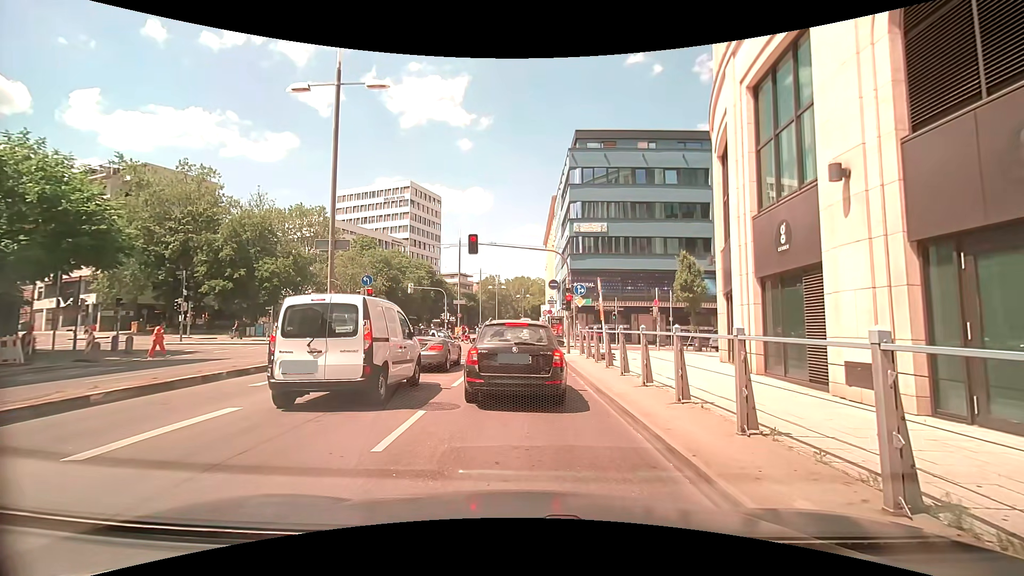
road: primary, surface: asphalt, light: Day
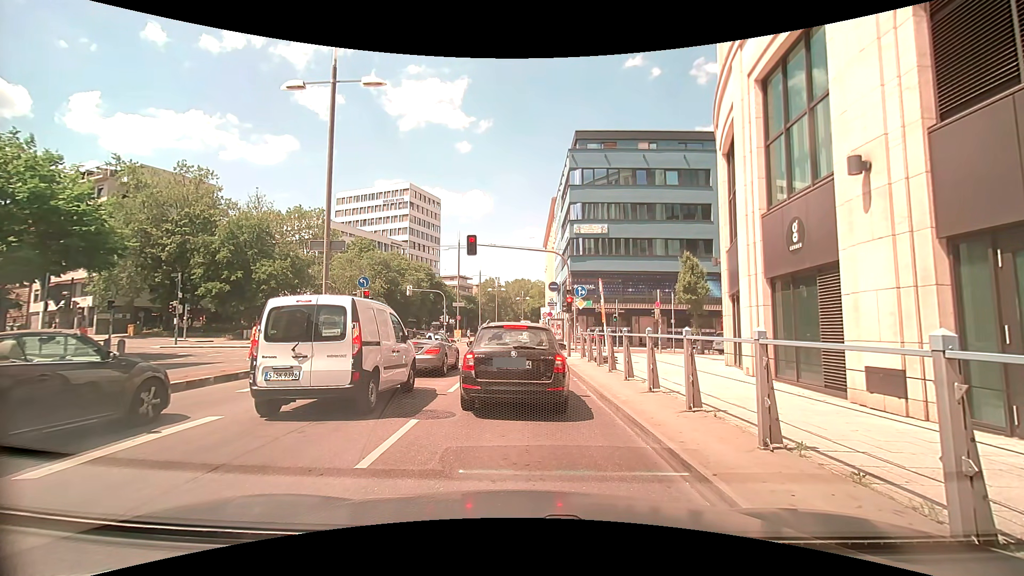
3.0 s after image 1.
(0.0, +0.5) m; 0°
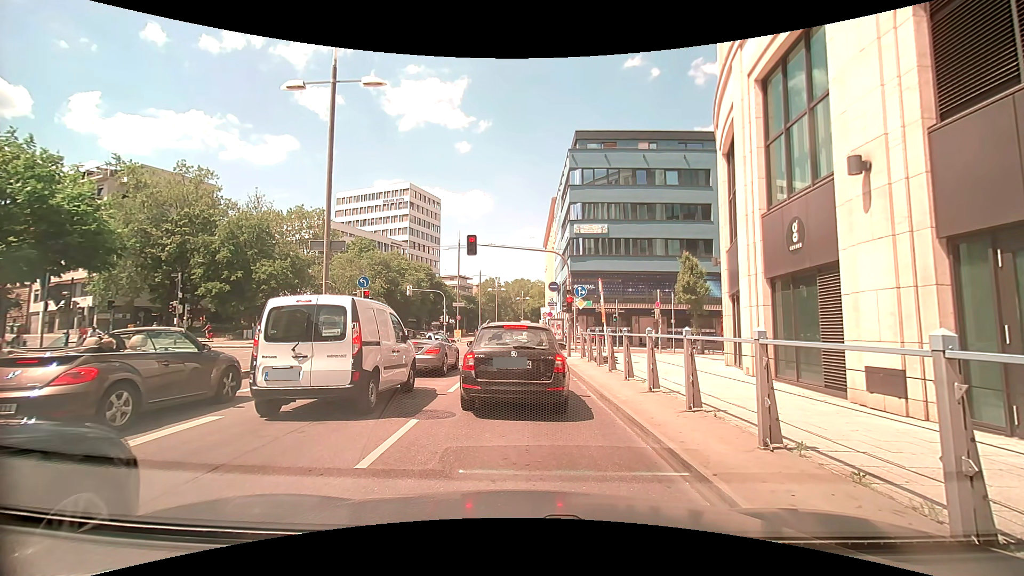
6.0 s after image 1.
(0.0, 0.0) m; 0°
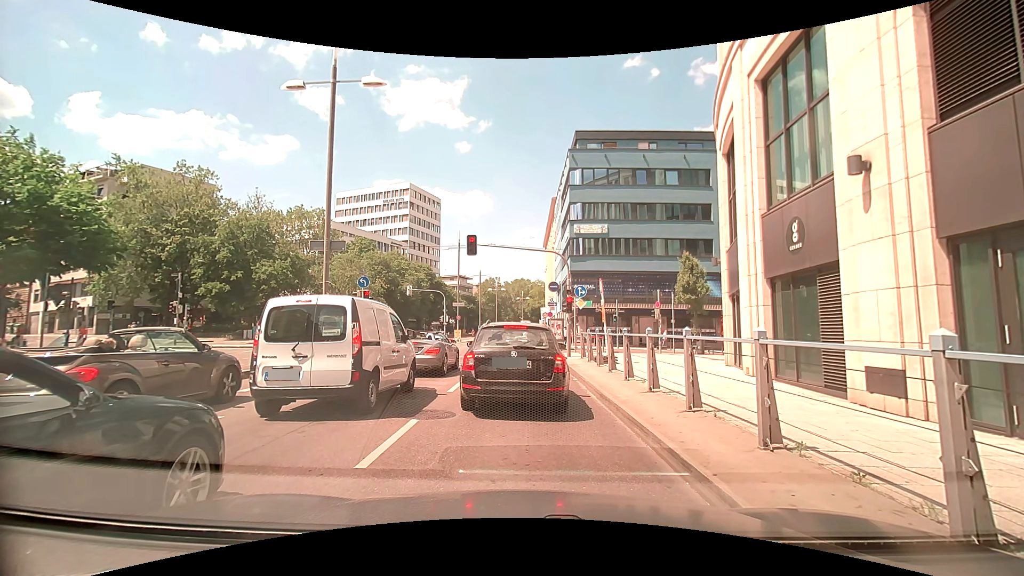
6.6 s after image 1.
(0.0, 0.0) m; 0°
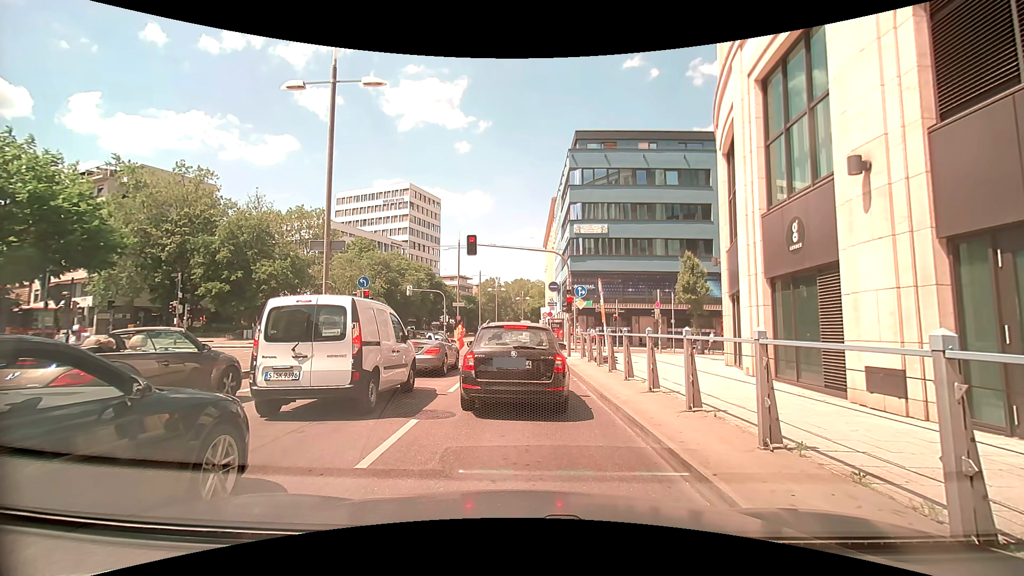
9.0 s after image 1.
(0.0, 0.0) m; 0°
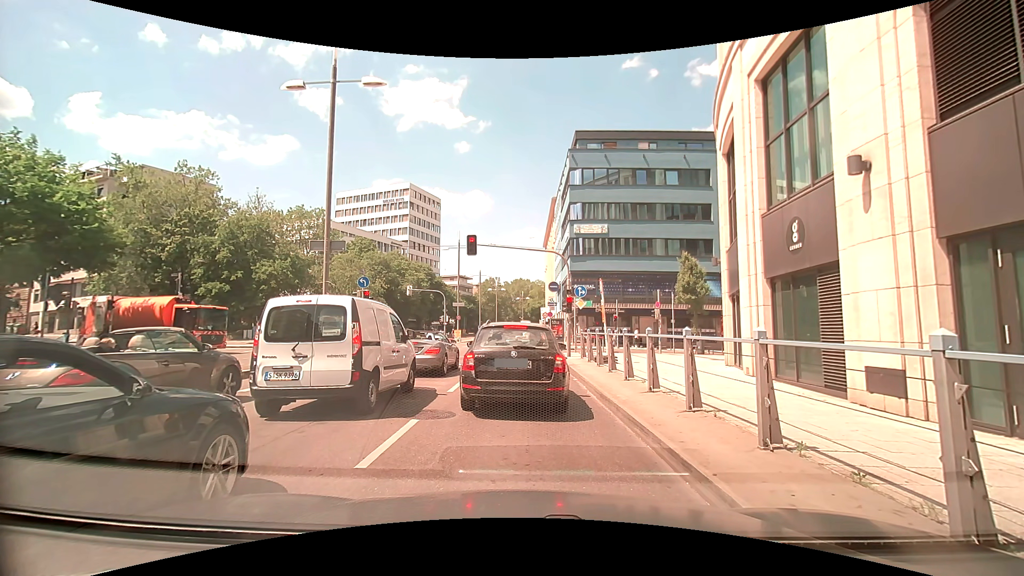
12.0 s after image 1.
(0.0, 0.0) m; 0°
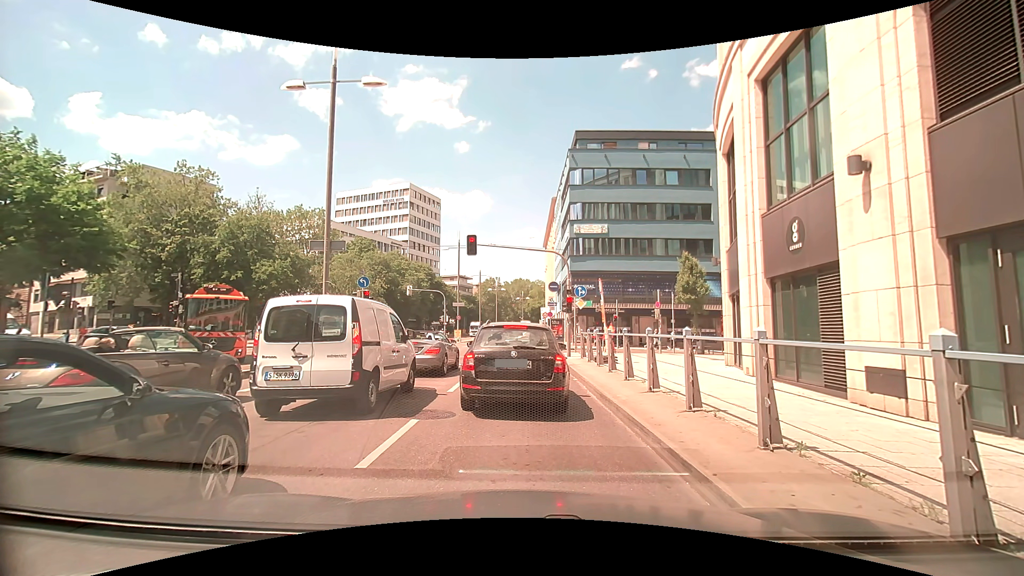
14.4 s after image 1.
(0.0, 0.0) m; 0°
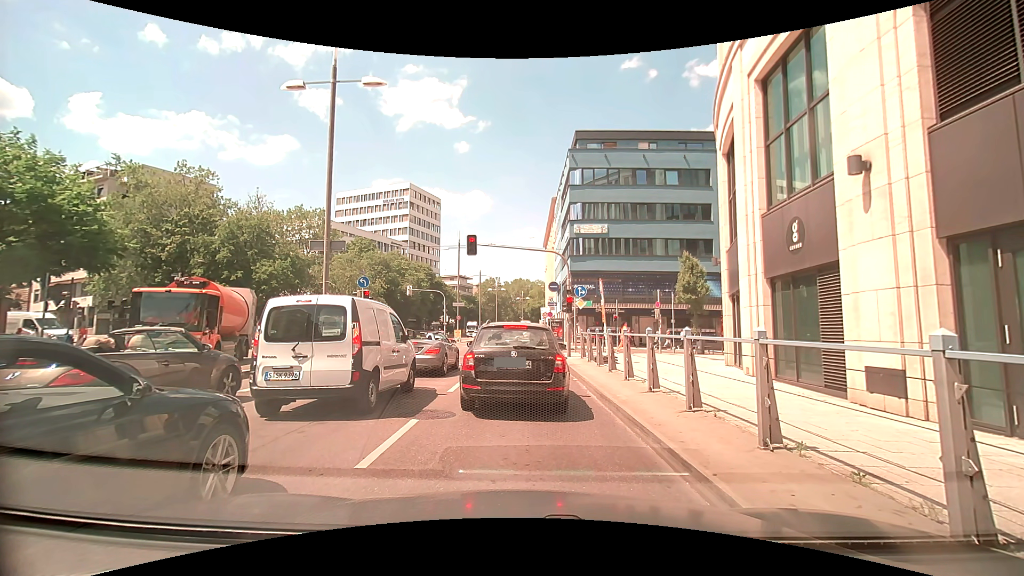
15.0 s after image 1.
(0.0, 0.0) m; 0°
